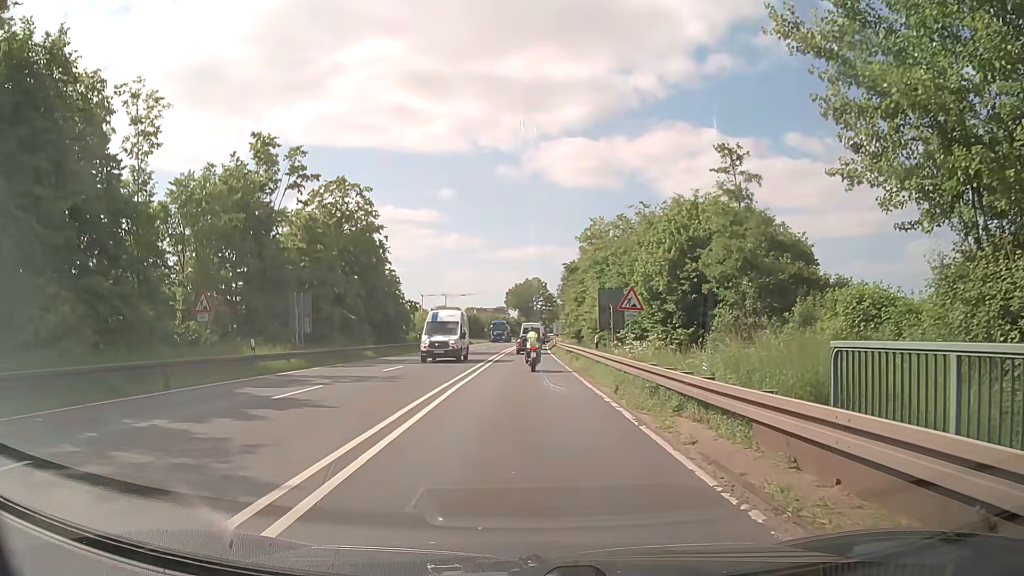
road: primary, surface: asphalt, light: Day
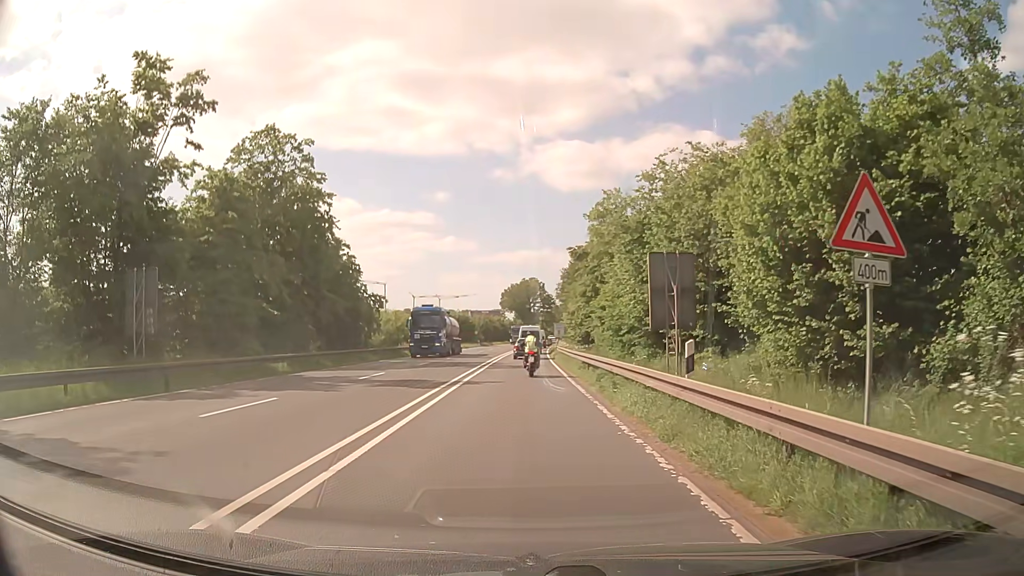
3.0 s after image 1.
(+0.2, +15.1) m; +1°
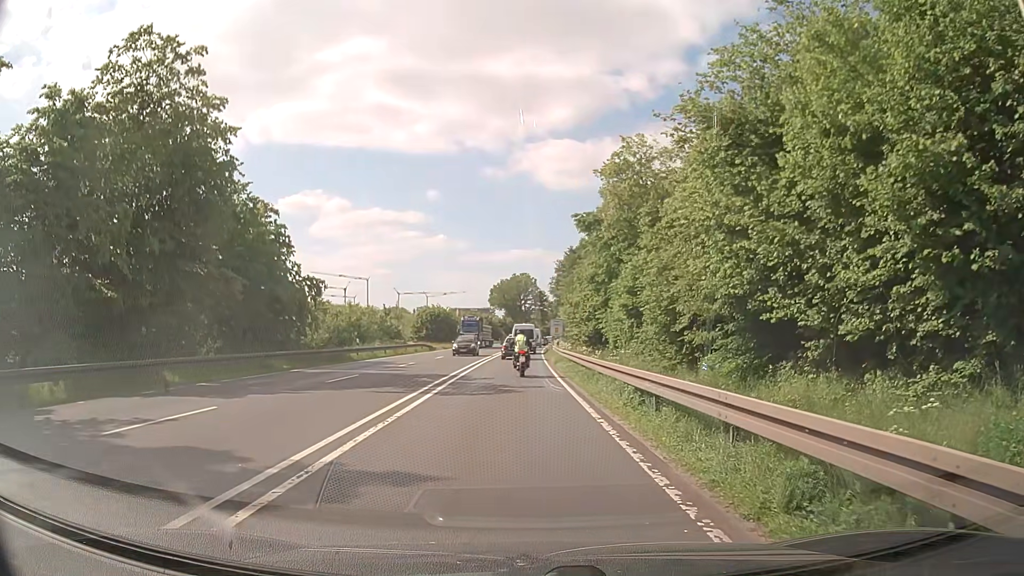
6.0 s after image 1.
(-0.1, +14.9) m; +1°
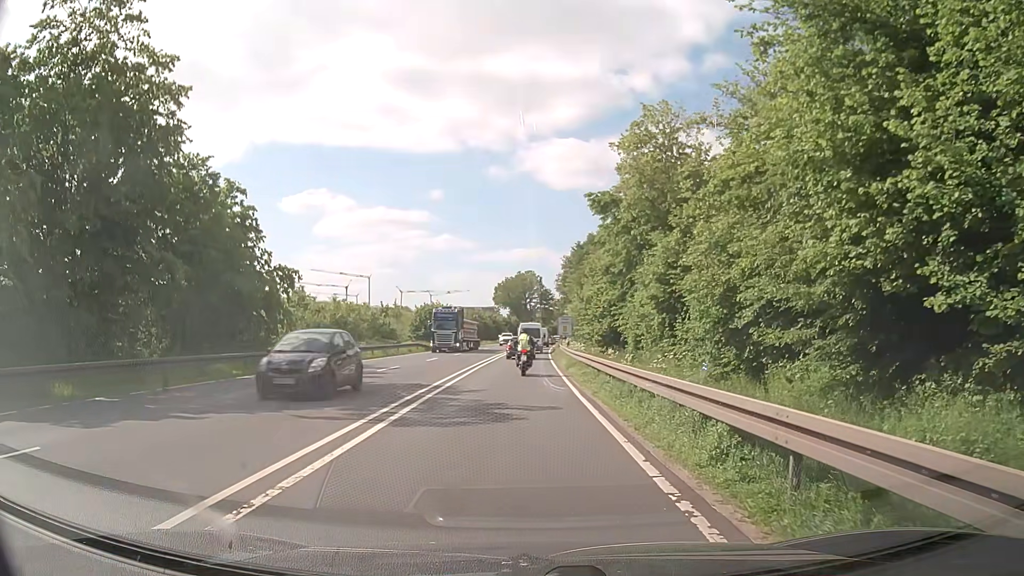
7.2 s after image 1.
(-0.1, +5.8) m; -1°
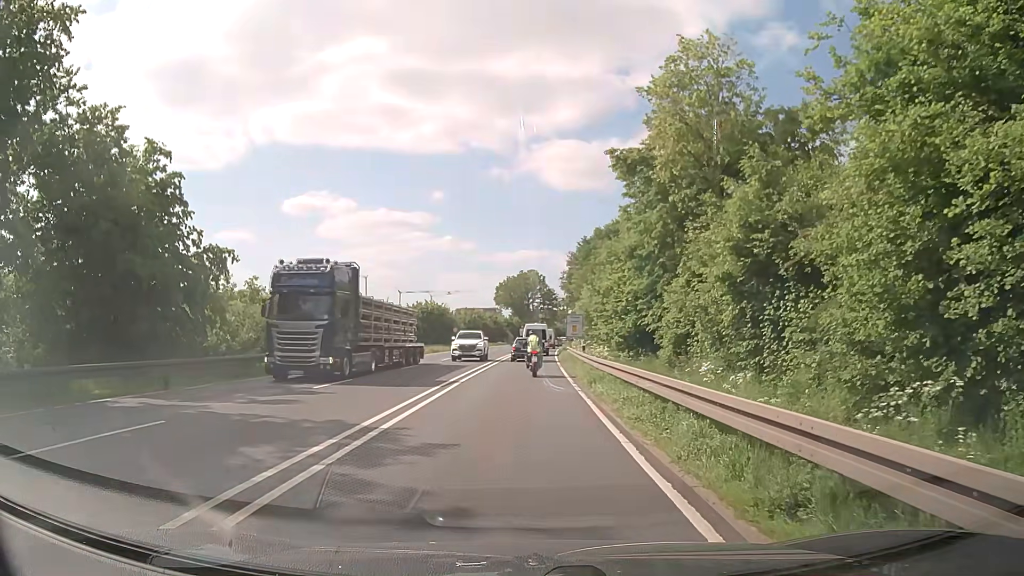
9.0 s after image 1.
(0.0, +8.6) m; -1°
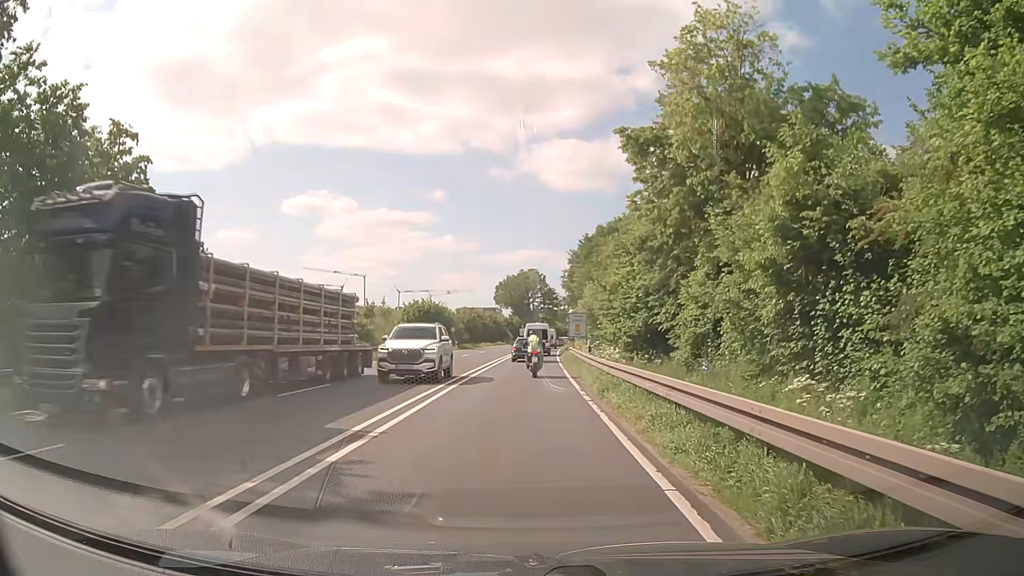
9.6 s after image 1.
(+0.1, +2.8) m; 0°
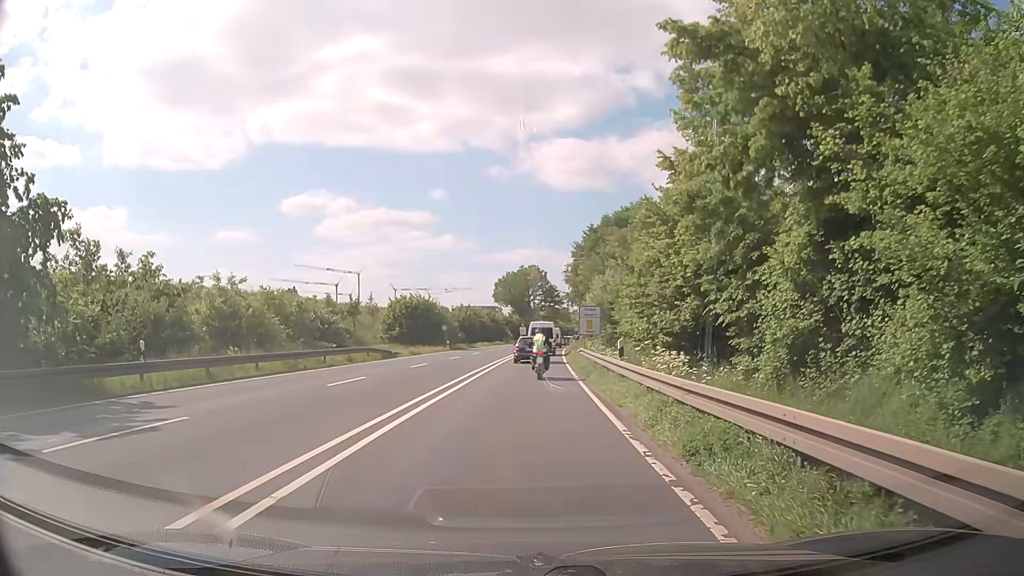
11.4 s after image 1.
(+0.2, +8.7) m; +1°
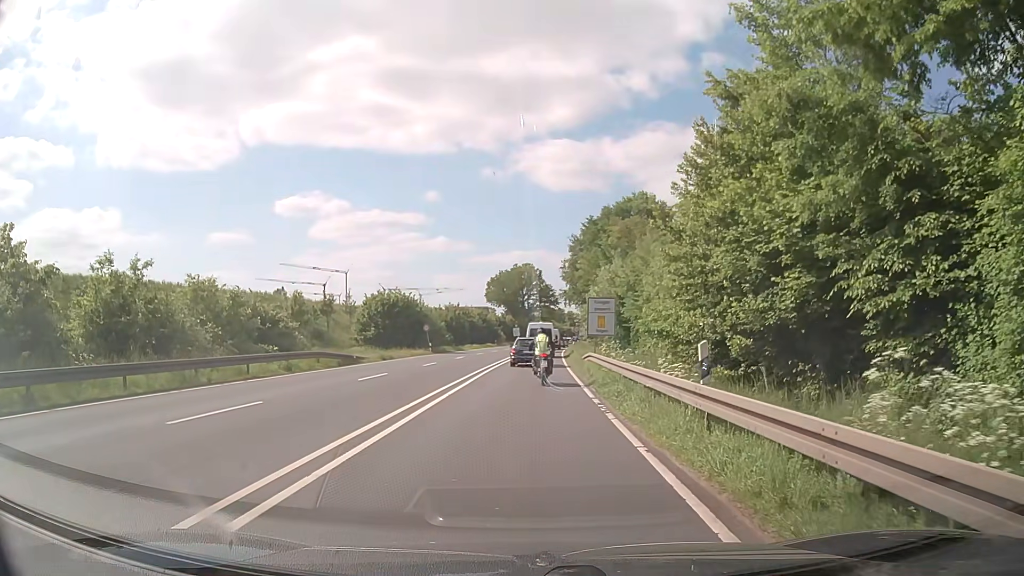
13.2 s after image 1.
(0.0, +8.8) m; 0°
(0, +10) (0, +20) (+1, +30) (+1, +40) (+1, +50) (+2, +60) (+3, +70) (+3, +80) (+4, +90) (+5, +100) m
